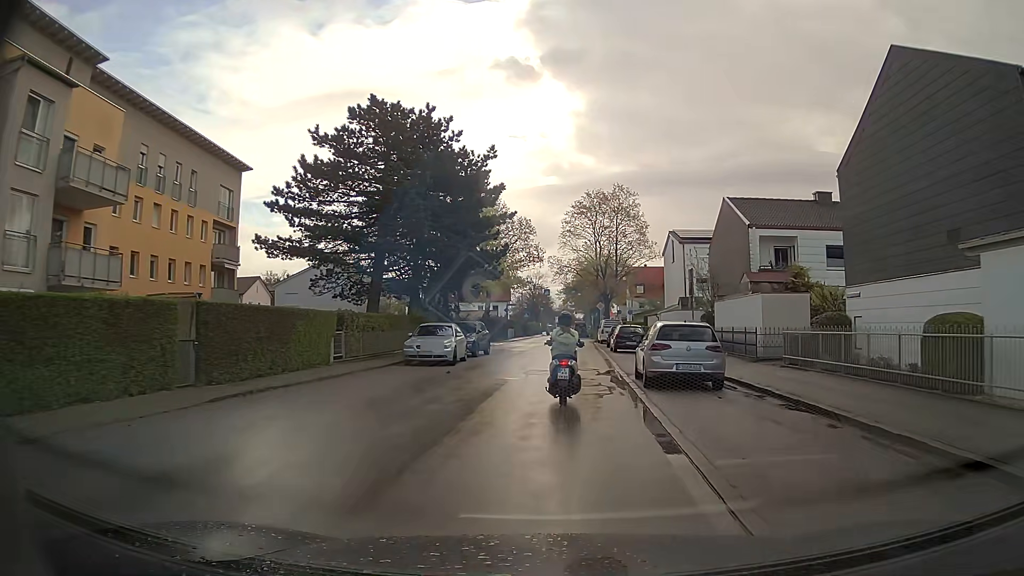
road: residential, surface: asphalt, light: Day
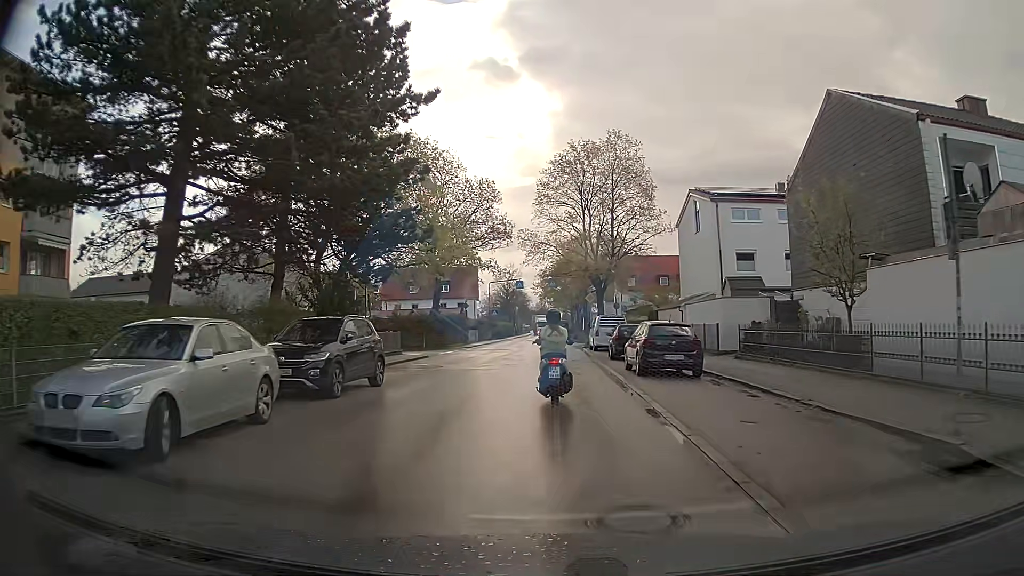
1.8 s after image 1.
(+0.3, +17.1) m; +1°
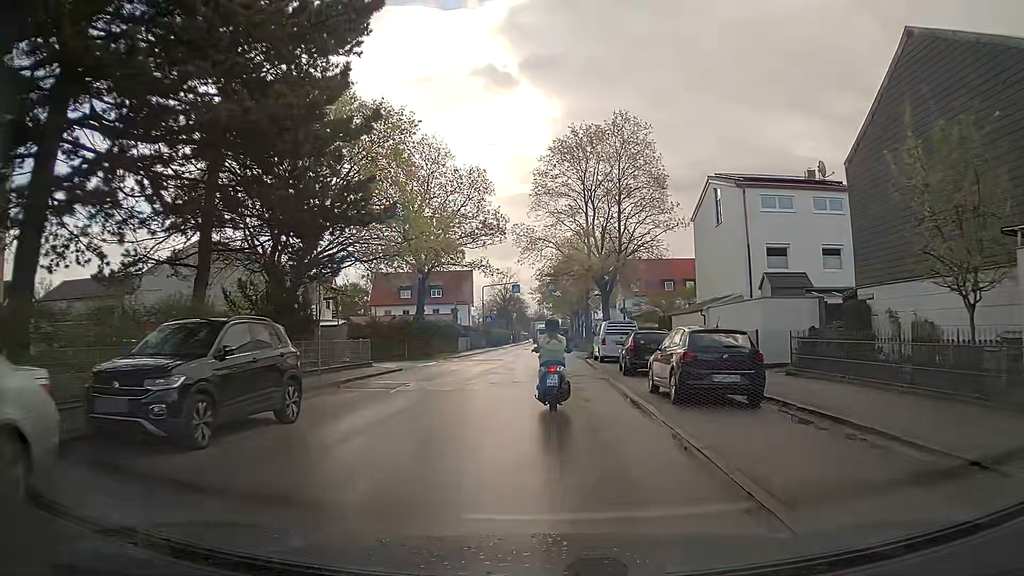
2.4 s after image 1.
(+0.1, +5.3) m; 0°
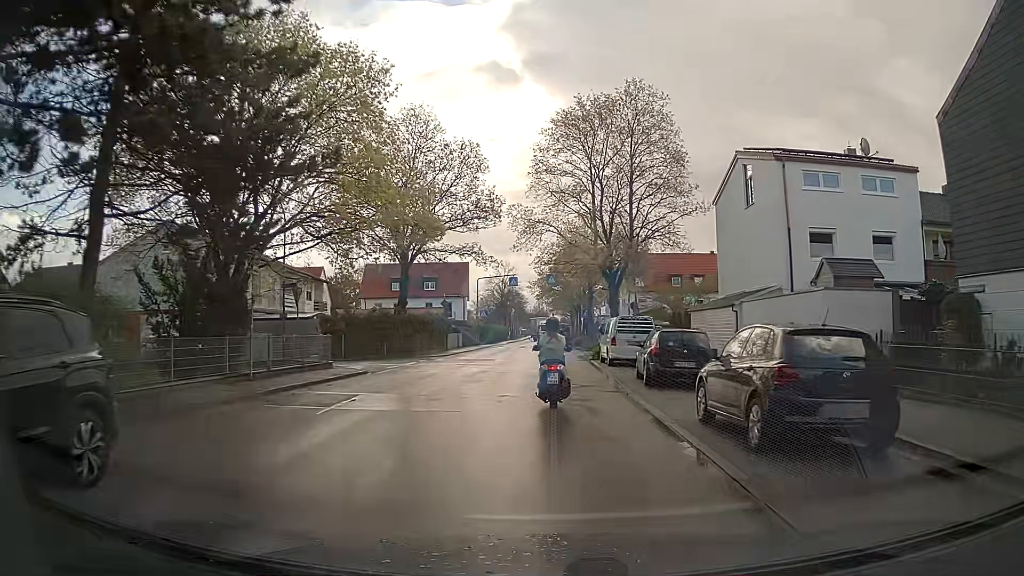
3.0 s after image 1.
(+0.1, +5.1) m; +1°
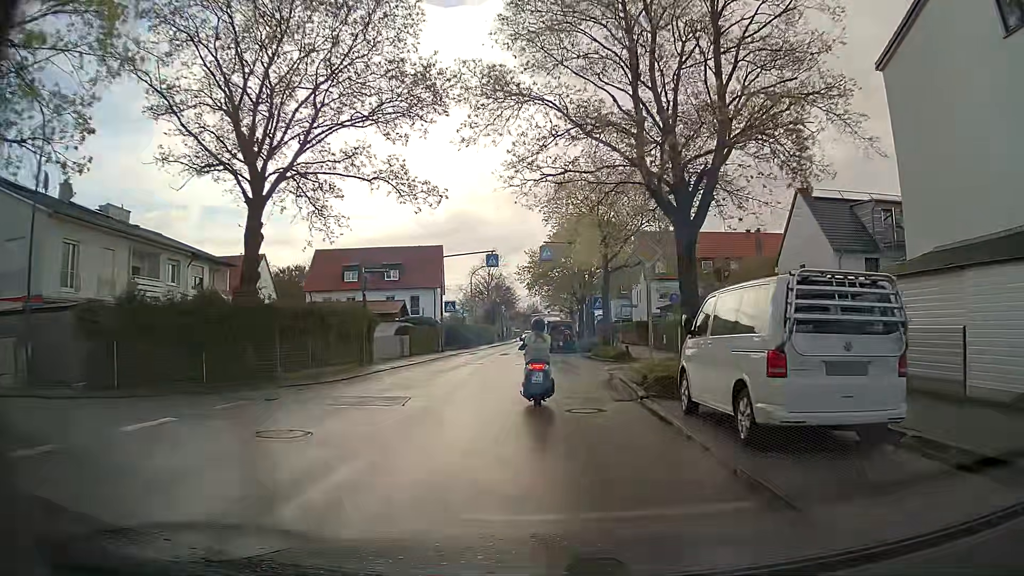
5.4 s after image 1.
(+0.2, +19.1) m; +1°
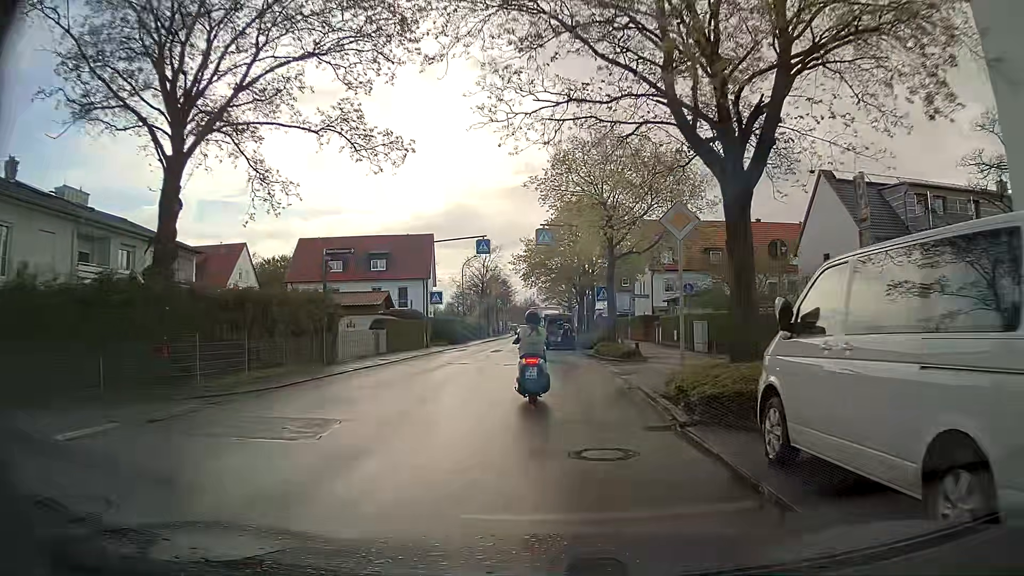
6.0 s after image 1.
(0.0, +4.5) m; +1°
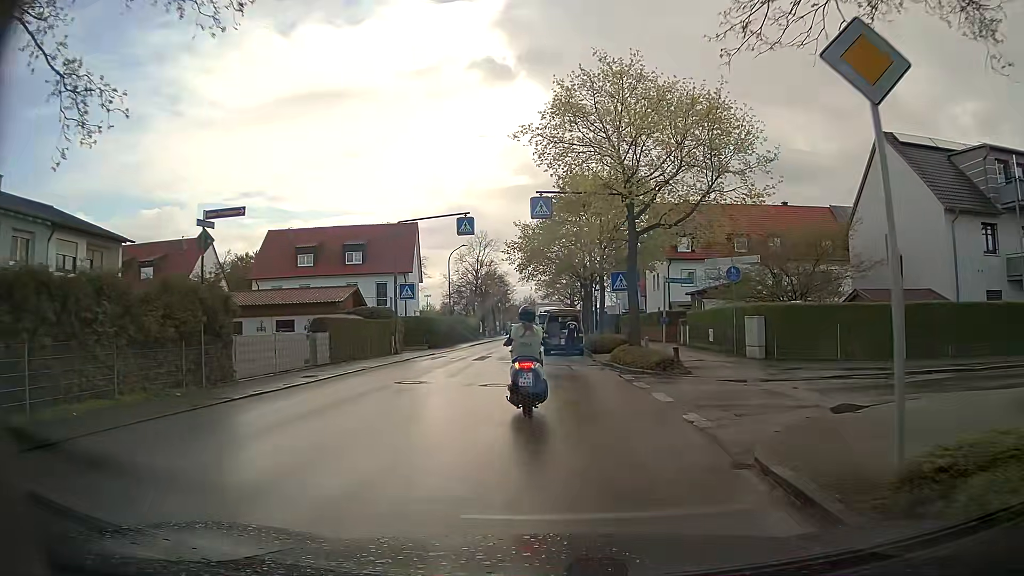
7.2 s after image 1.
(0.0, +8.2) m; -1°
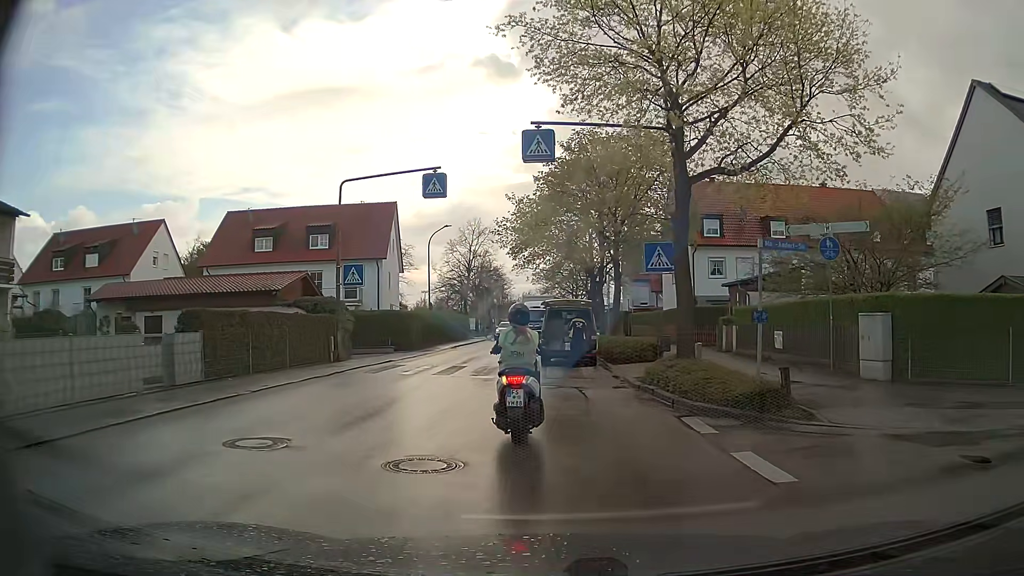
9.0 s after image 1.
(0.0, +8.6) m; +2°
(0, +10) (-2, +20) (-3, +30) (-3, +40) (-3, +50) (-2, +60) (-3, +70) (-3, +80) (-3, +90) (-3, +100) m
